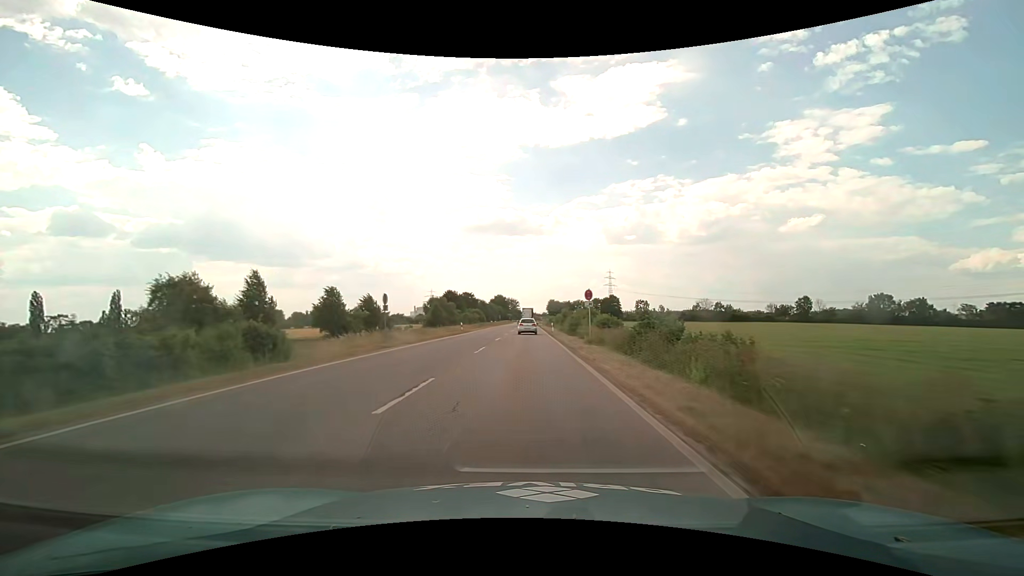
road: primary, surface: asphalt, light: Day
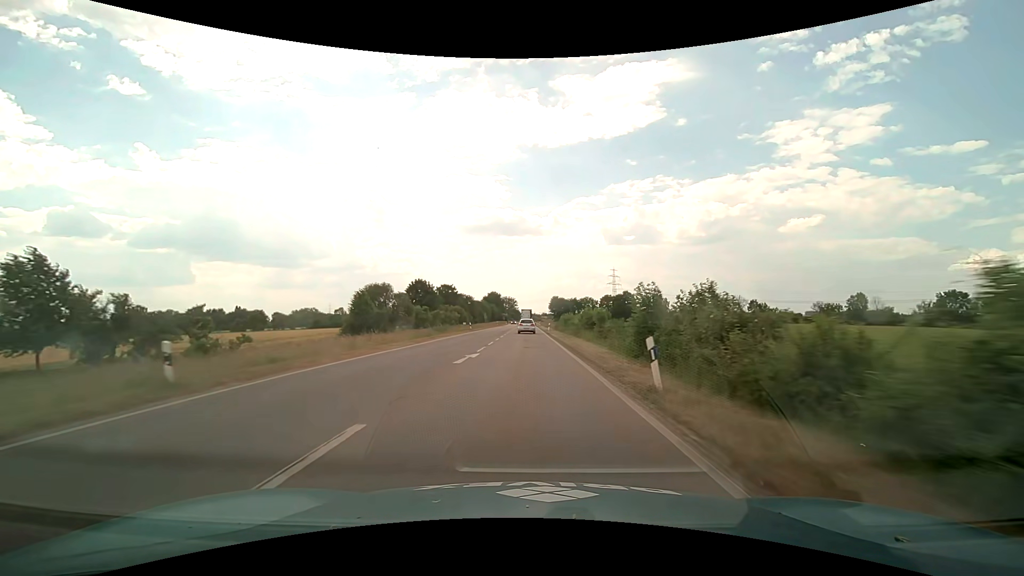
(-0.1, +41.8) m; 0°
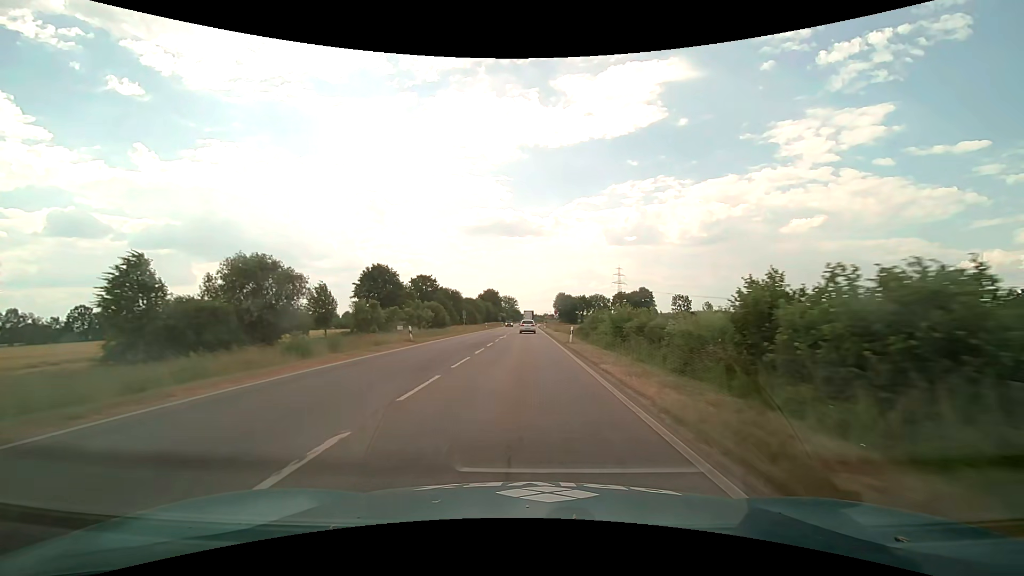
(+0.1, +30.7) m; 0°
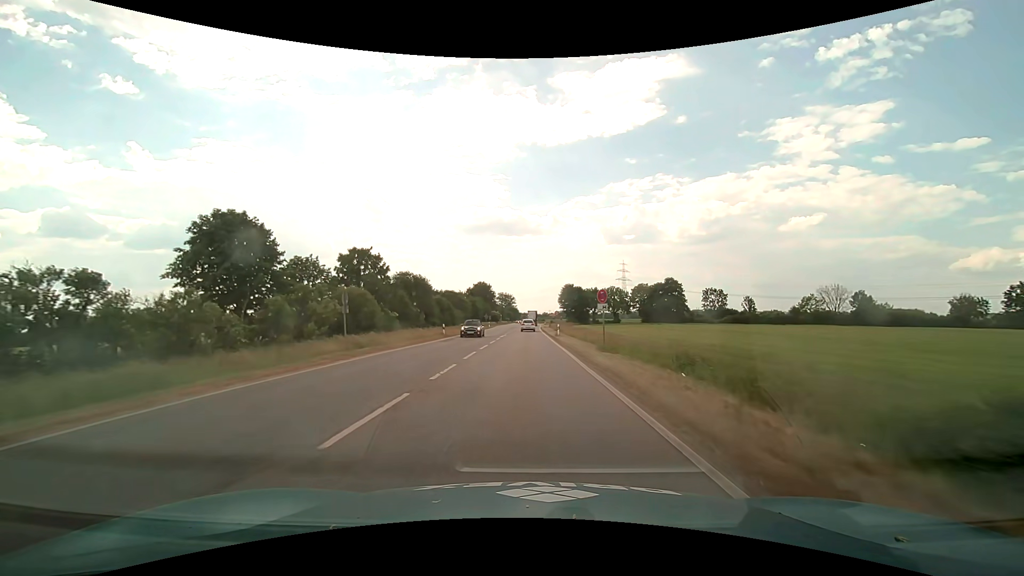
(0.0, +38.8) m; 0°
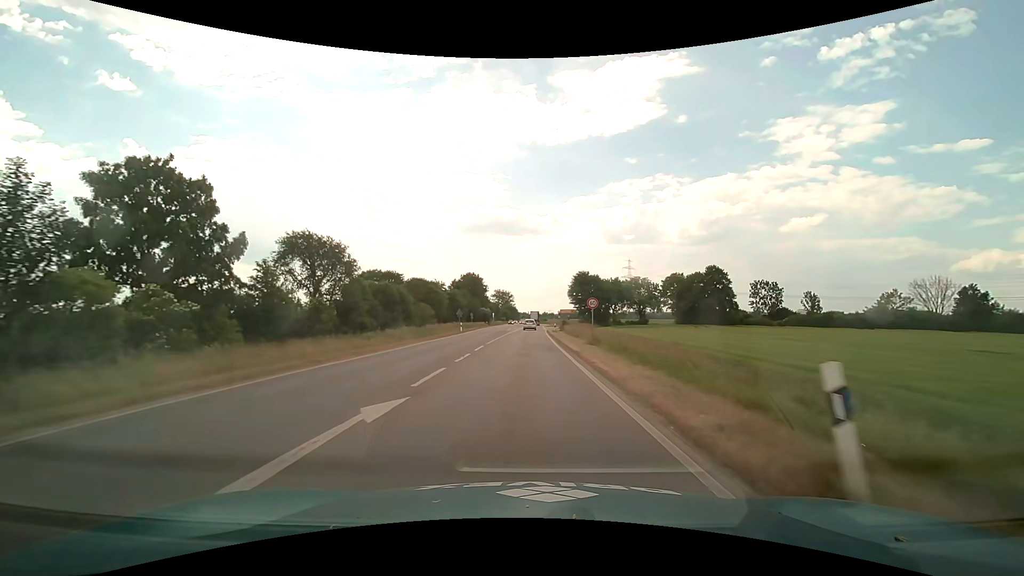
(+0.1, +37.1) m; 0°
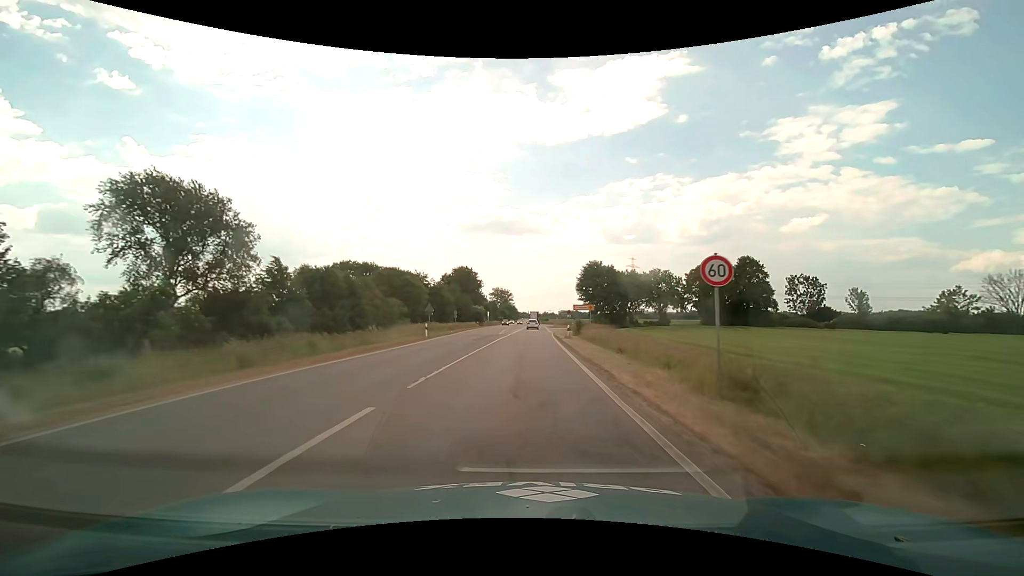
(0.0, +18.4) m; 0°
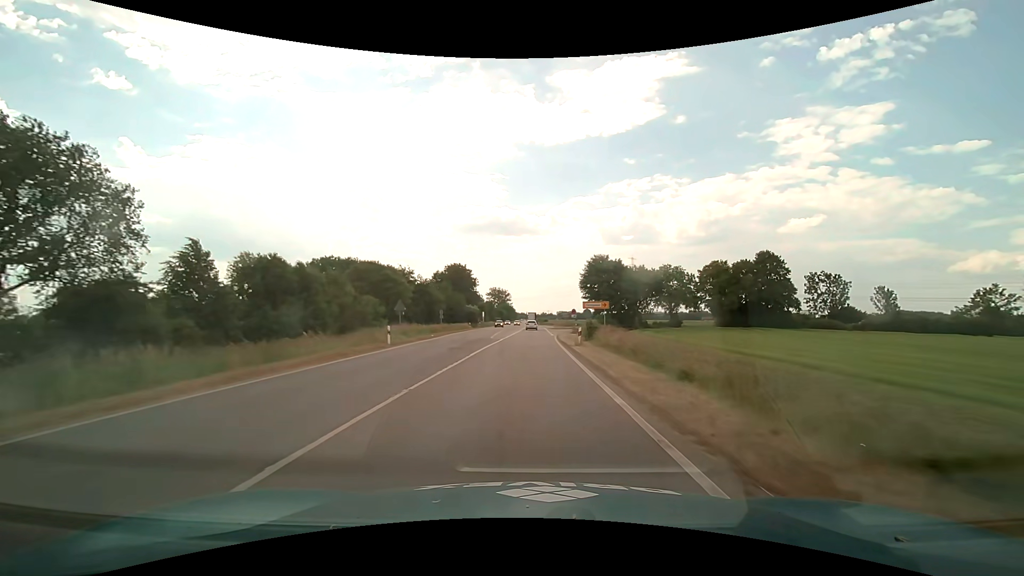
(0.0, +9.1) m; 0°
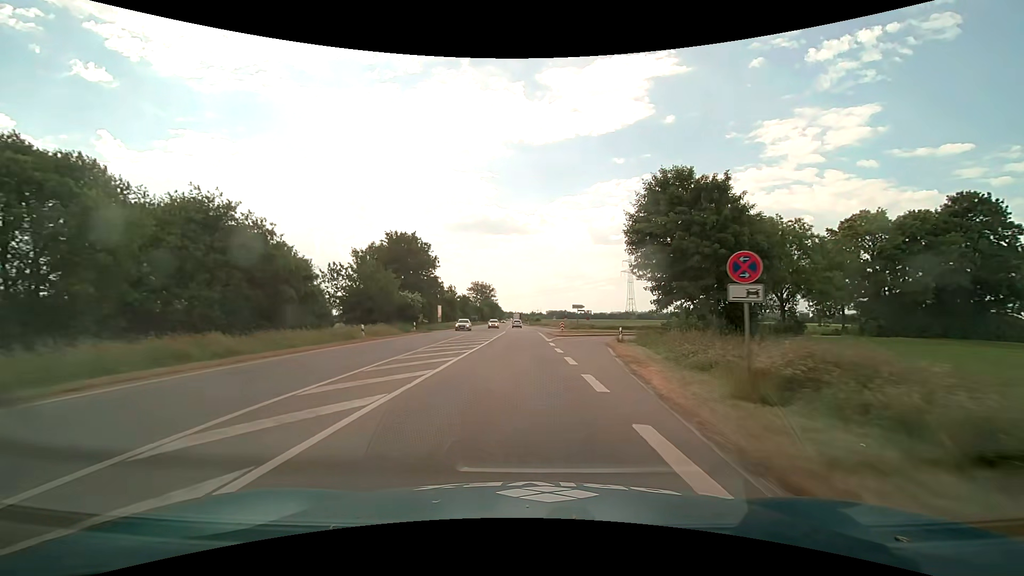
(+0.5, +45.2) m; +1°
(0, +10) (0, +20) (0, +30) (0, +40) (0, +50) (0, +60) (0, +70) (-1, +80) (-1, +90) (-1, +100) m
